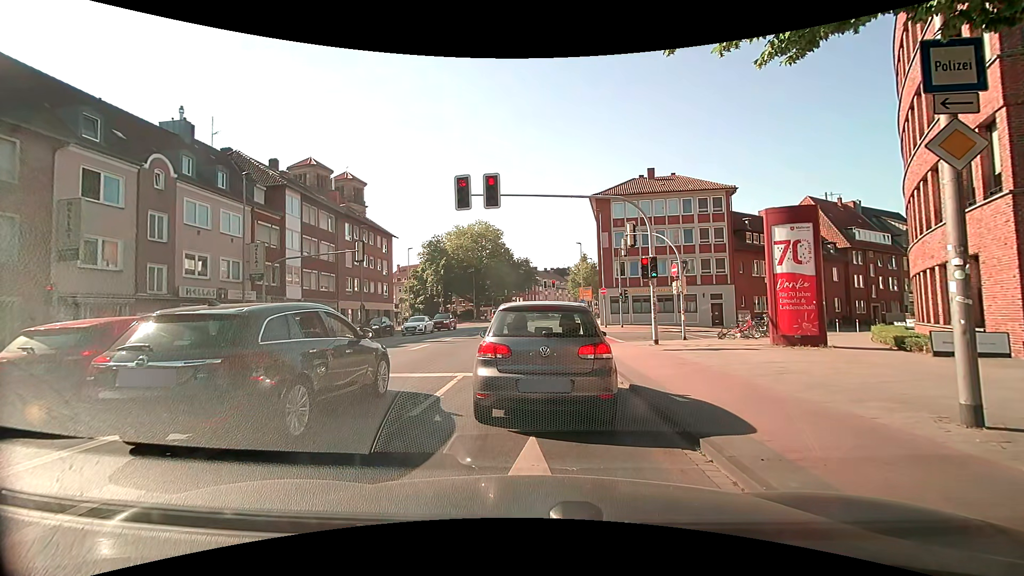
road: secondary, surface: asphalt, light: Day
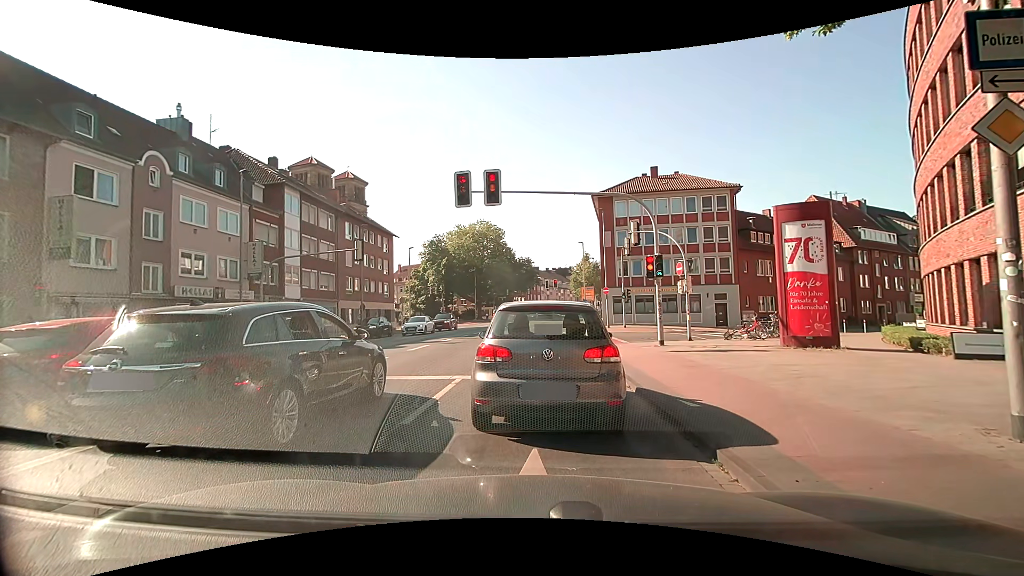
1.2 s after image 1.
(0.0, +0.5) m; 0°
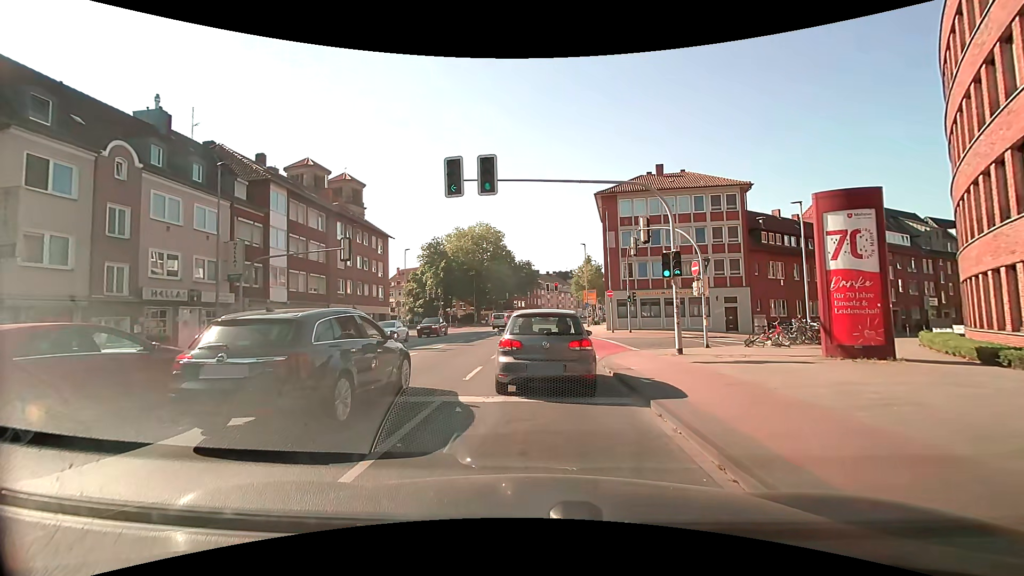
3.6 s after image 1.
(0.0, +2.4) m; -2°
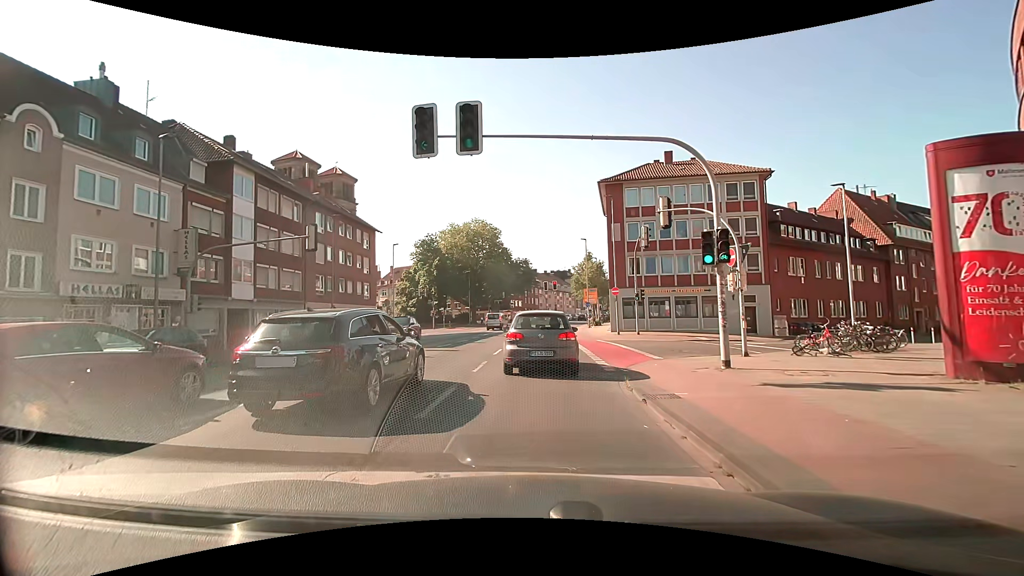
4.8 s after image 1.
(+0.1, +4.3) m; +2°
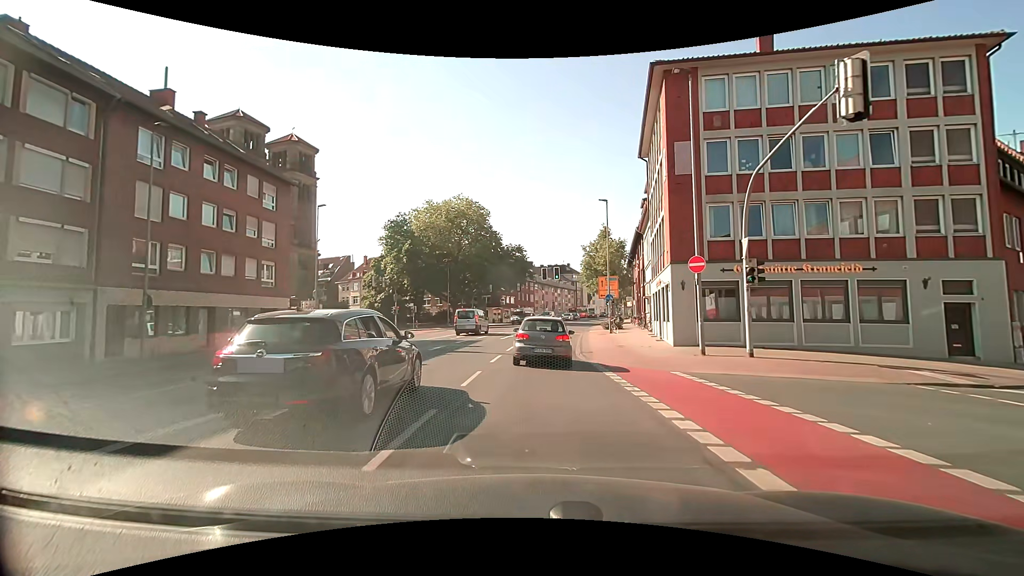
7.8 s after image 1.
(+0.1, +19.5) m; 0°
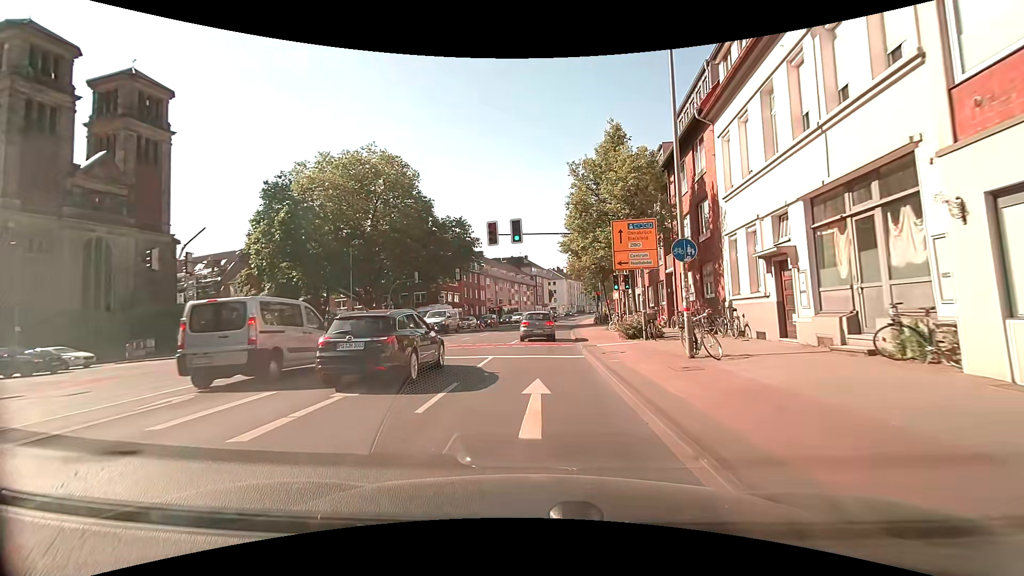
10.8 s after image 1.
(+1.0, +26.1) m; +6°
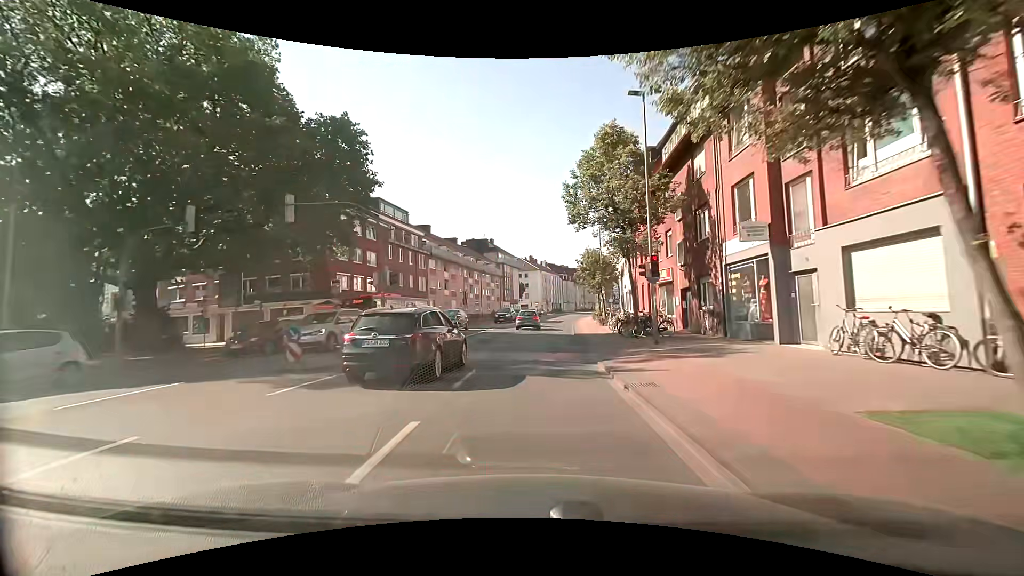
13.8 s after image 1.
(+0.3, +31.4) m; +3°
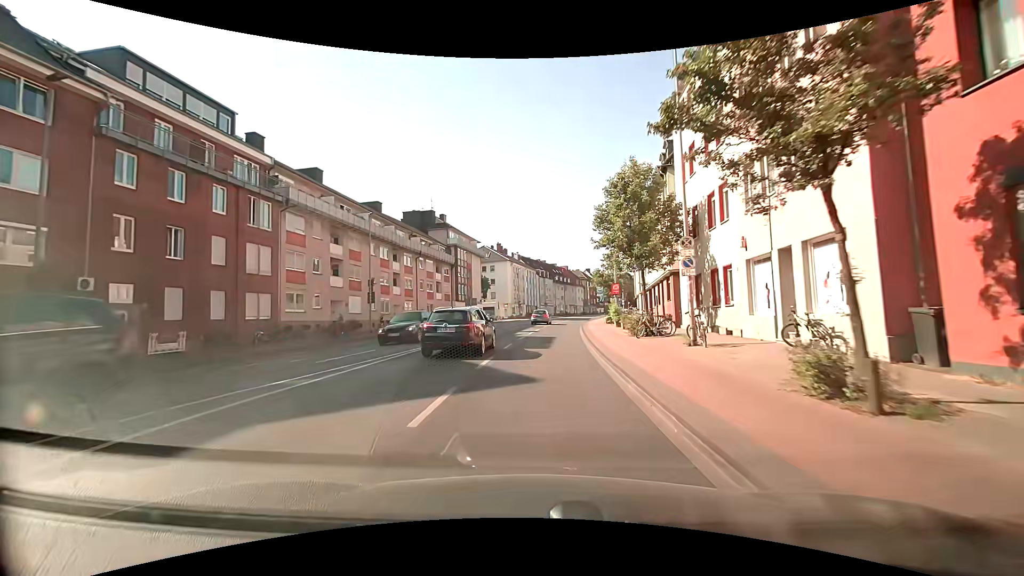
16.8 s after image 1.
(+1.0, +33.9) m; +3°
(0, +10) (+1, +20) (+1, +30) (+2, +40) (+3, +50) (+4, +60) (+6, +70) (+8, +79) (+10, +89) (+12, +99) m
